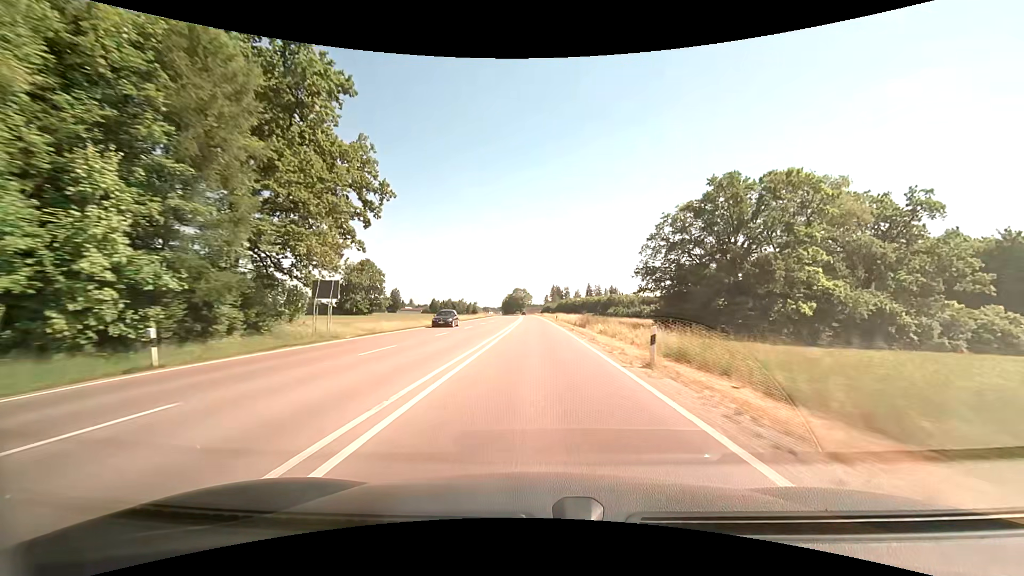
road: primary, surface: asphalt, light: Day
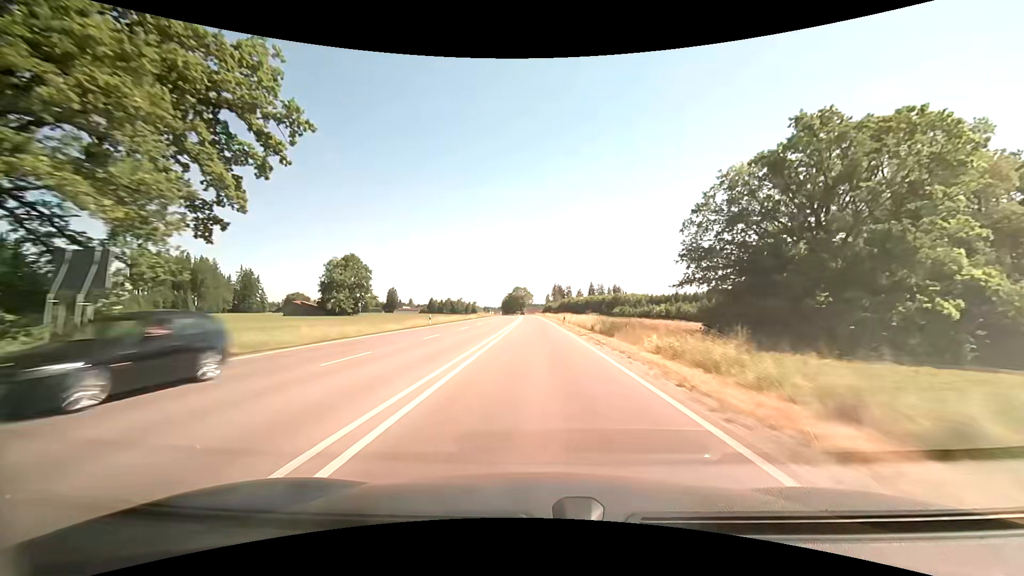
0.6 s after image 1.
(0.0, +14.8) m; 0°
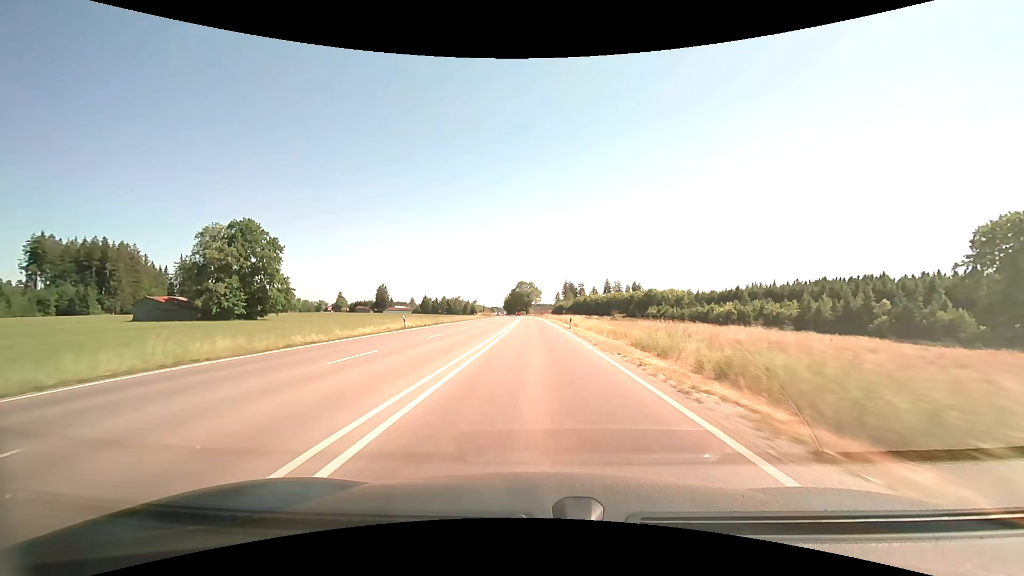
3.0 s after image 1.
(0.0, +59.0) m; -1°
(0, +10) (0, +20) (0, +30) (0, +40) (0, +50) (0, +60) (0, +70) (-1, +80) (-1, +90) (-2, +100) m
